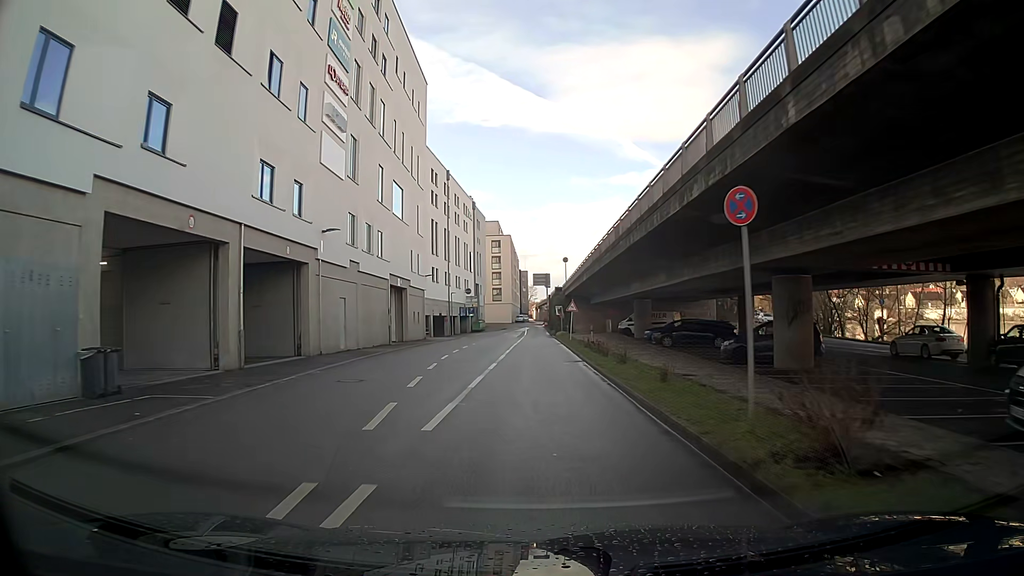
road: residential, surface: asphalt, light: Day
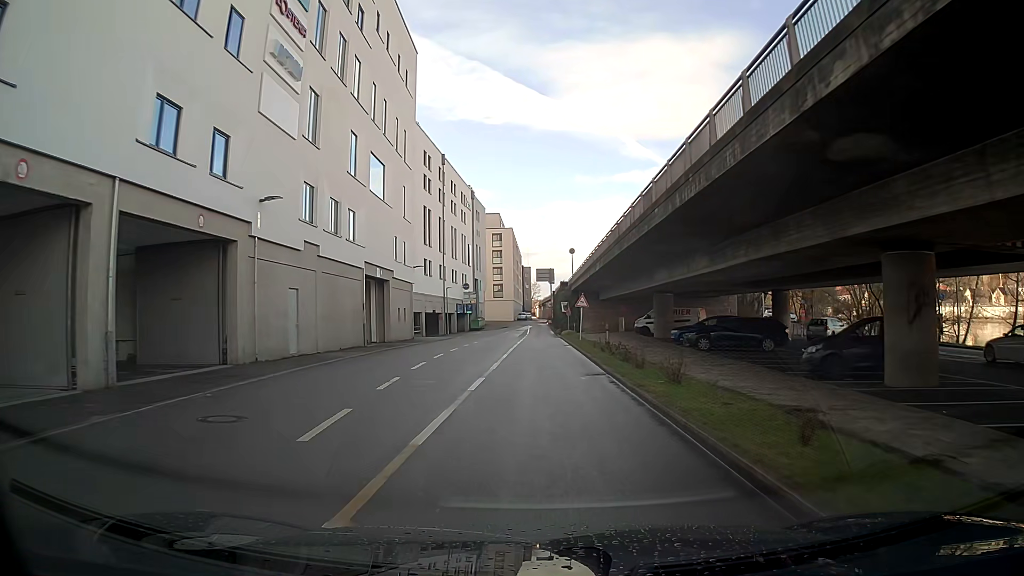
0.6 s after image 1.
(0.0, +7.2) m; -1°
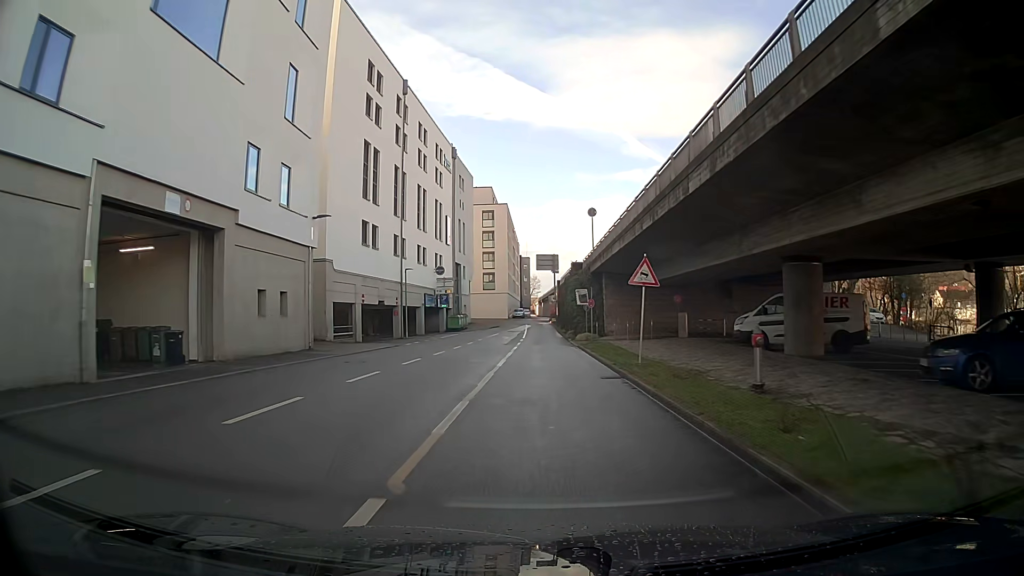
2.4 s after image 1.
(+0.1, +23.7) m; +1°
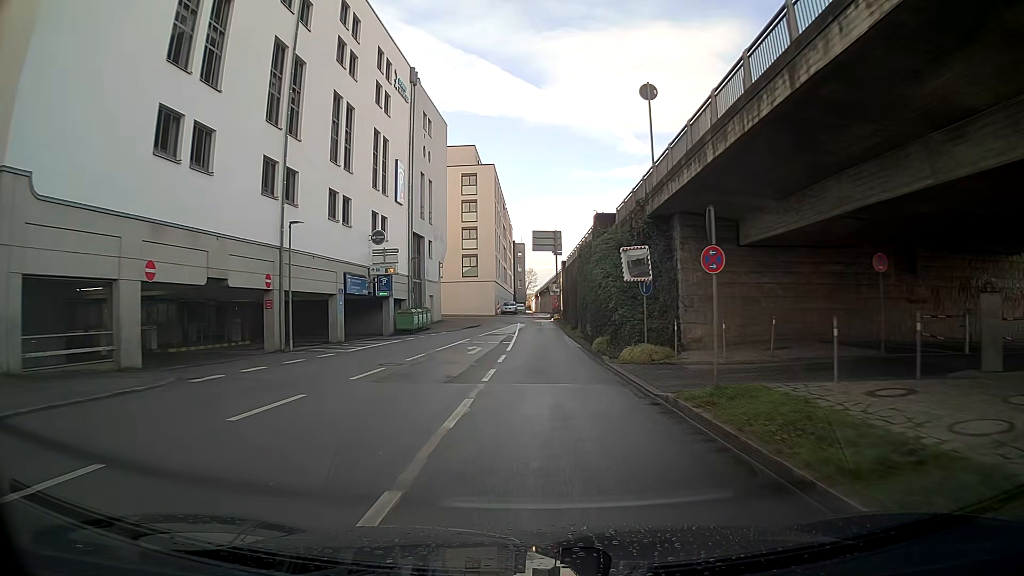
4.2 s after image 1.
(+0.2, +23.6) m; +1°
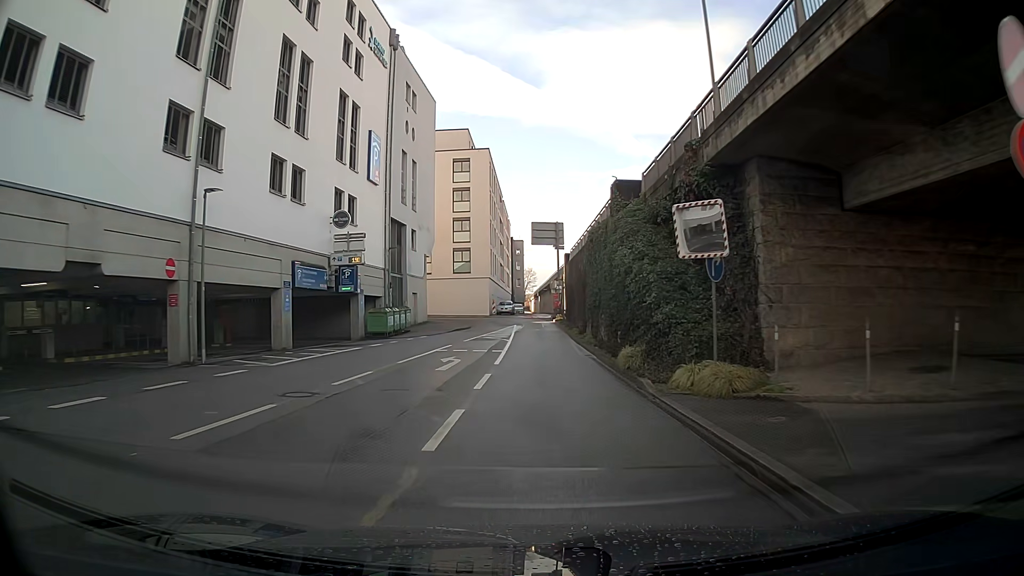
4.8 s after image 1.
(0.0, +7.5) m; 0°
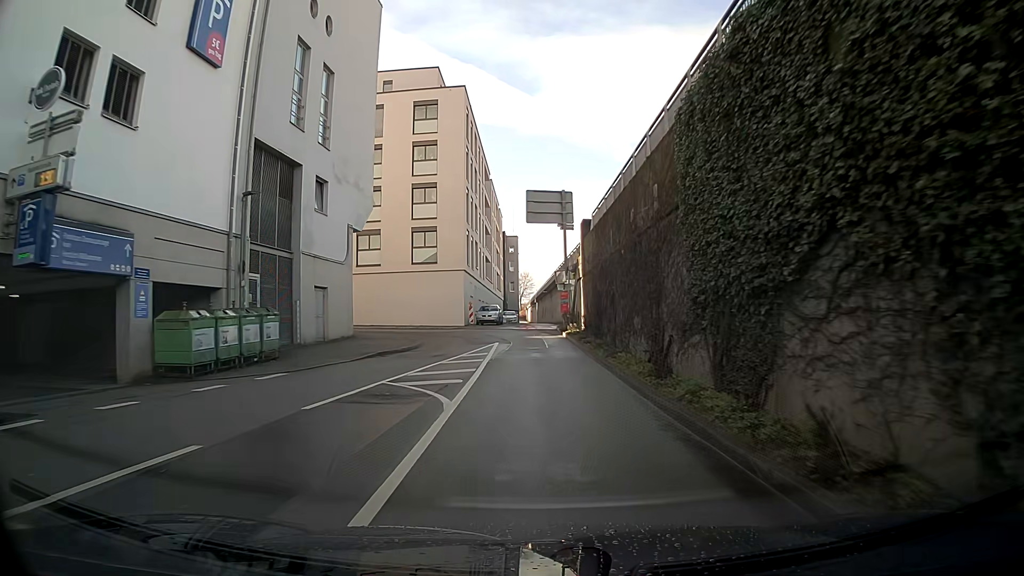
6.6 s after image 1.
(+0.1, +21.2) m; +1°
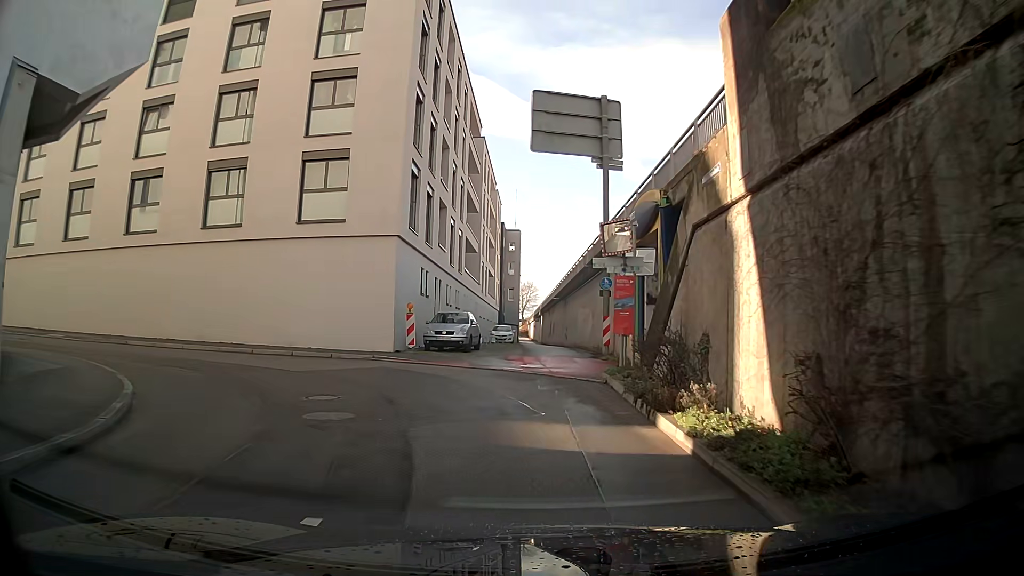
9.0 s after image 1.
(-0.1, +23.0) m; -1°
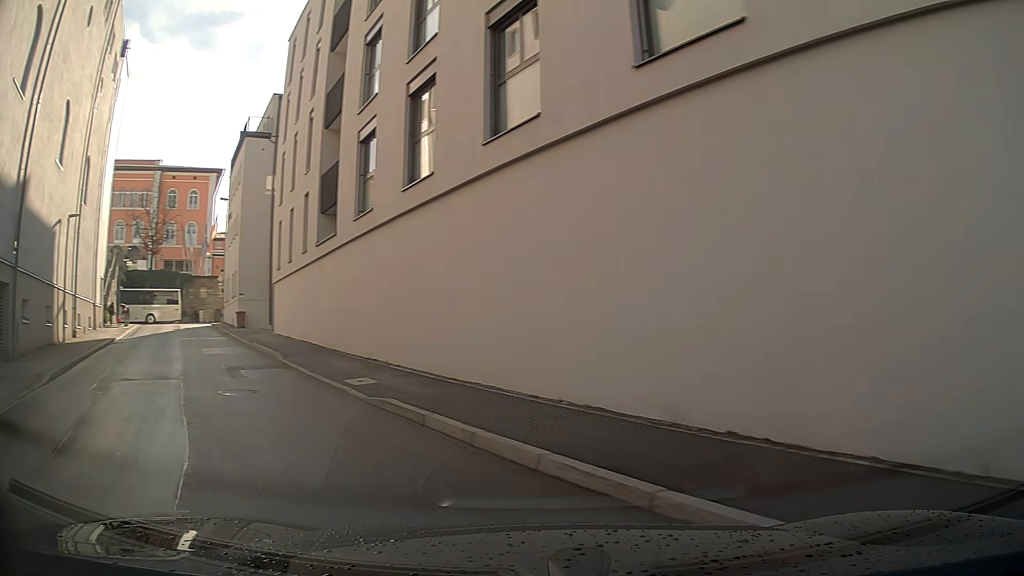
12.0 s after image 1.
(-6.7, +16.2) m; -63°
